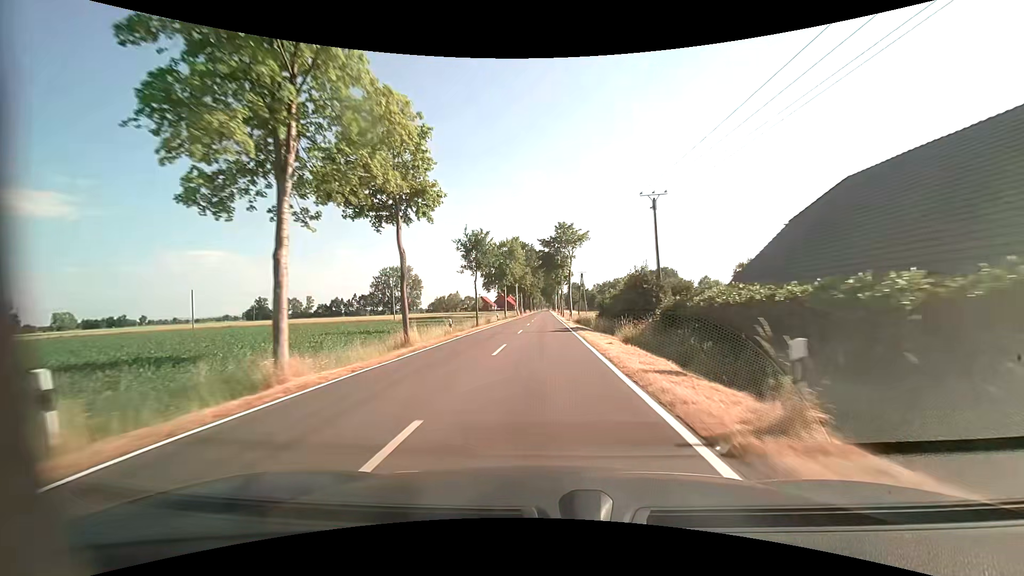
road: tertiary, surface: asphalt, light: Day
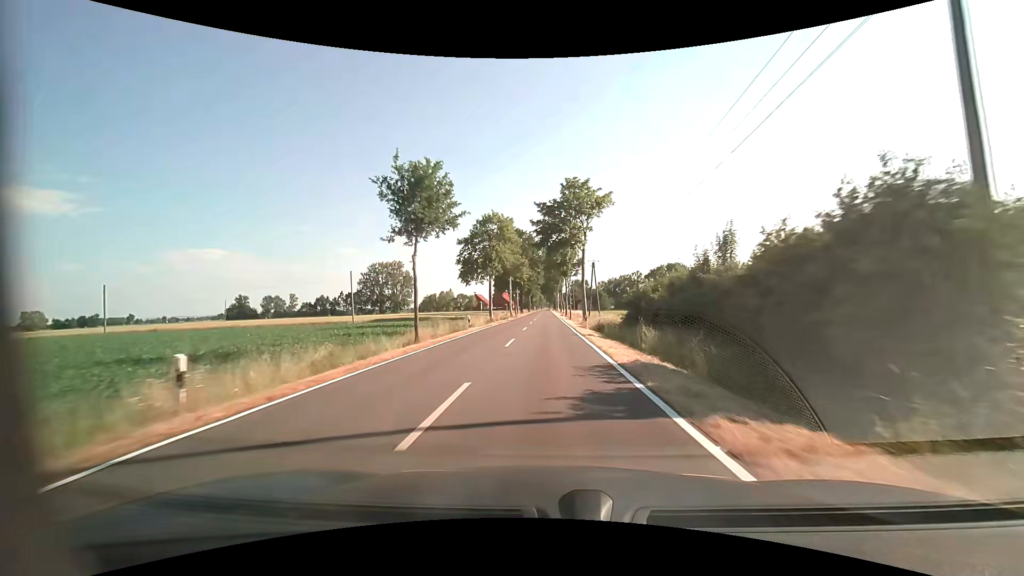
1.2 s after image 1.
(0.0, +21.5) m; 0°
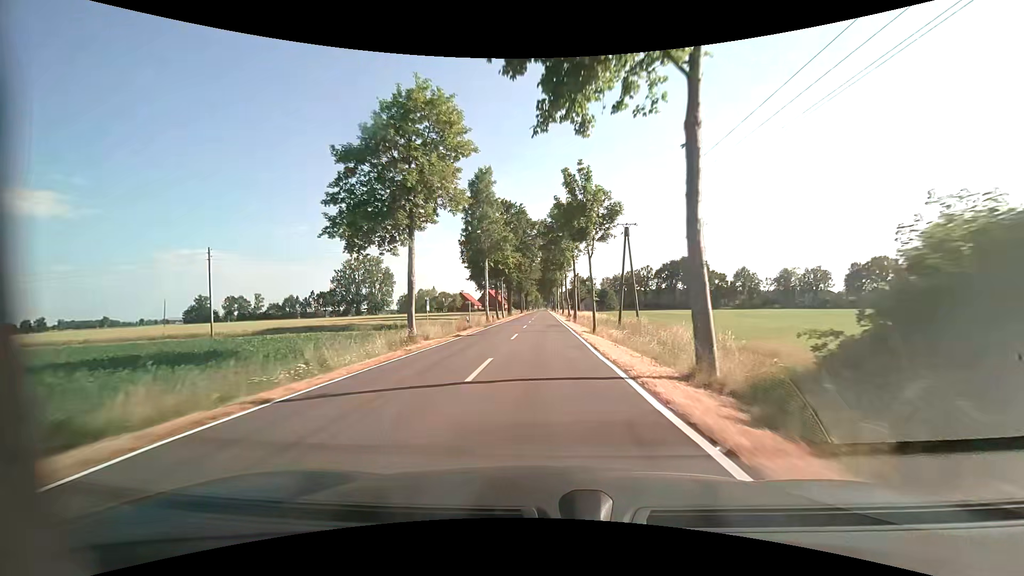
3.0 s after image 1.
(+0.1, +32.3) m; 0°
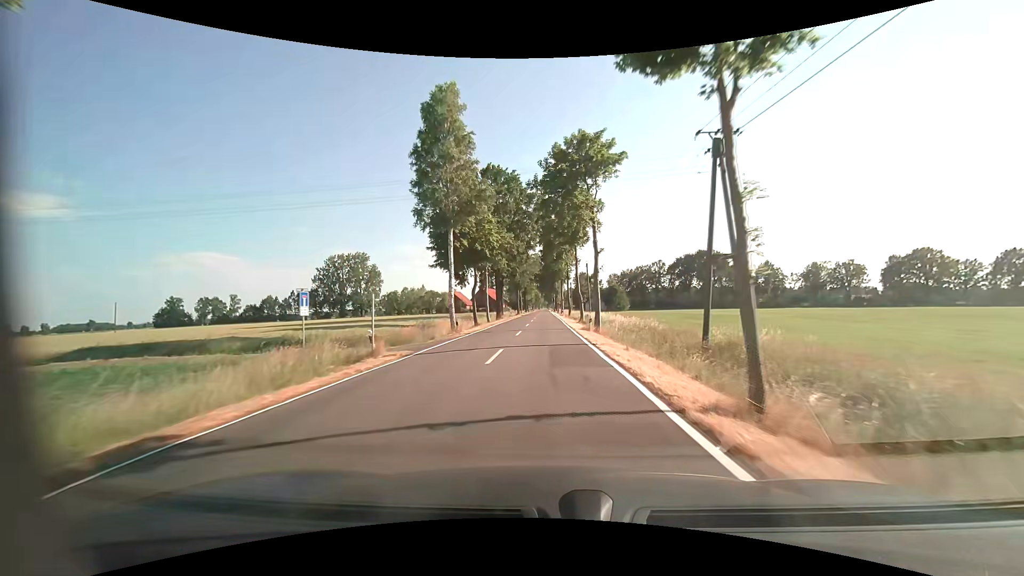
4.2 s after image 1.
(0.0, +21.6) m; 0°
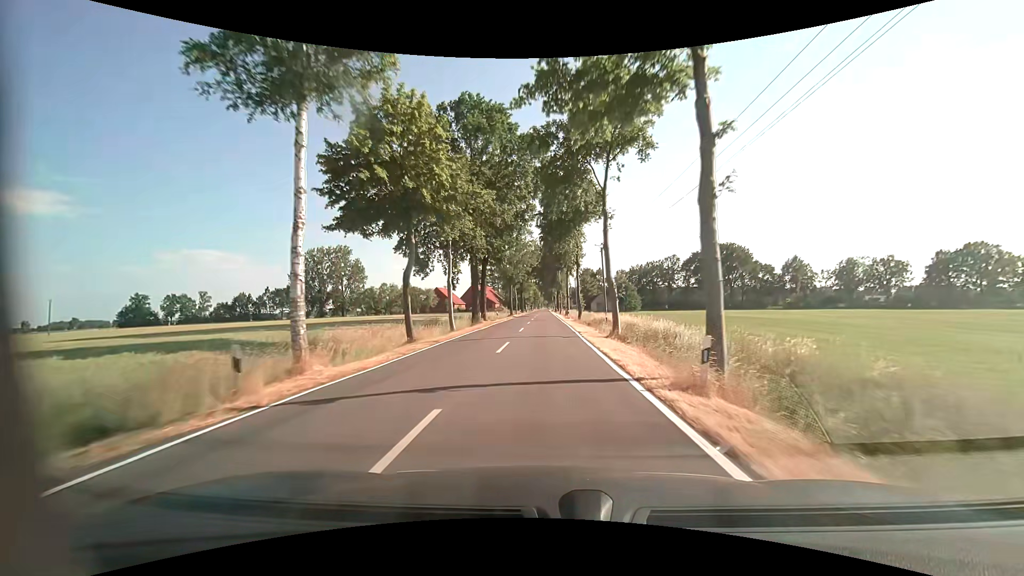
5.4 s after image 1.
(0.0, +21.6) m; 0°
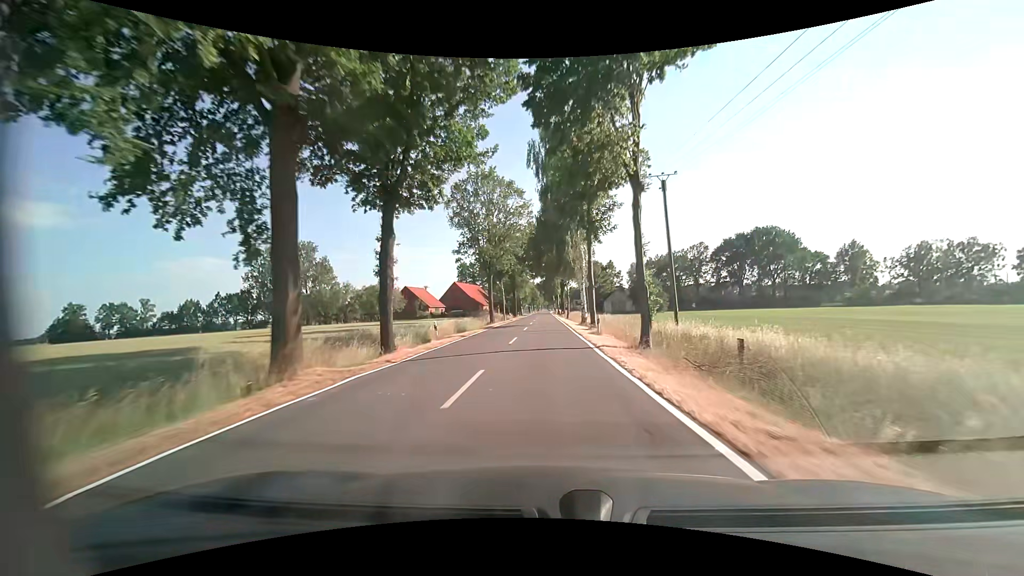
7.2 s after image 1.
(-0.1, +32.3) m; 0°
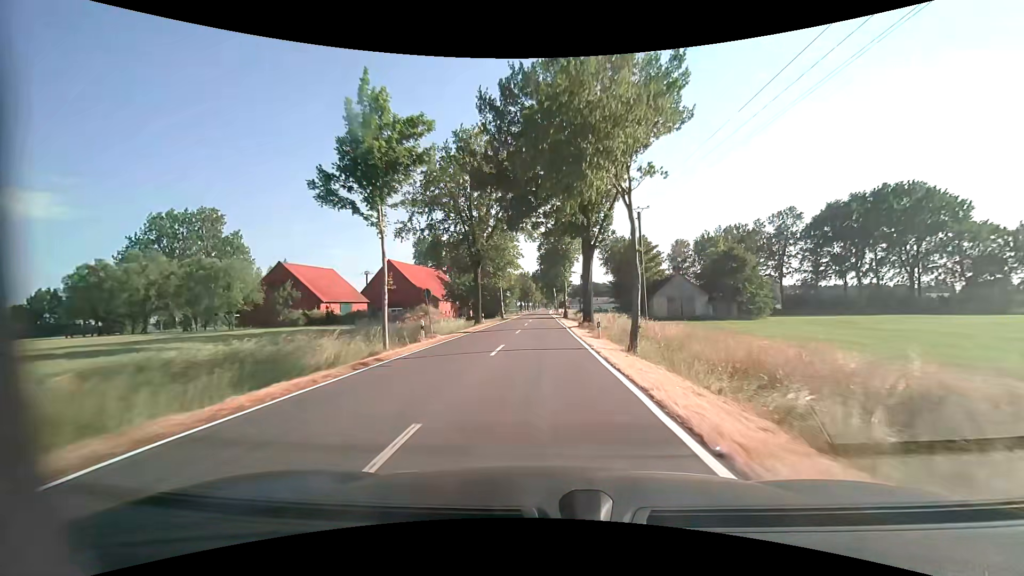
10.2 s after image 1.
(-0.2, +53.8) m; 0°
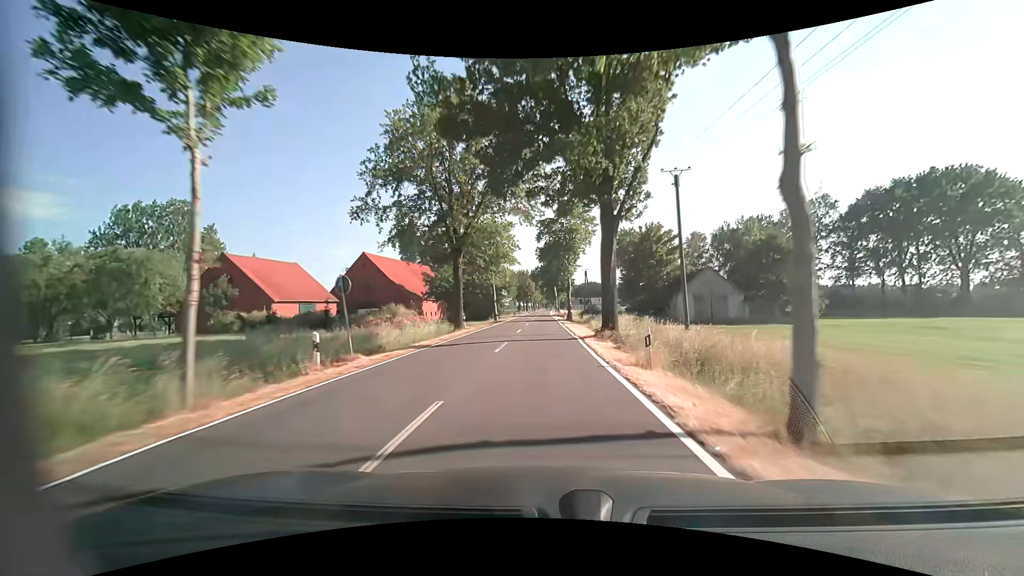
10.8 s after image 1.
(0.0, +10.8) m; 0°
(0, +10) (0, +20) (0, +30) (0, +40) (0, +50) (0, +60) (0, +70) (0, +80) (0, +90) (0, +100) m
